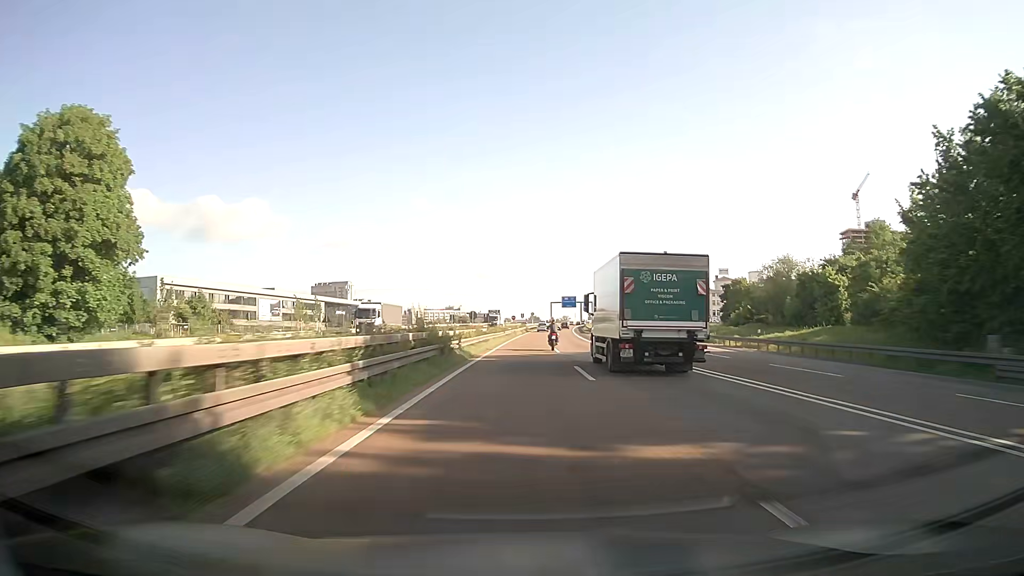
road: motorway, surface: asphalt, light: Day
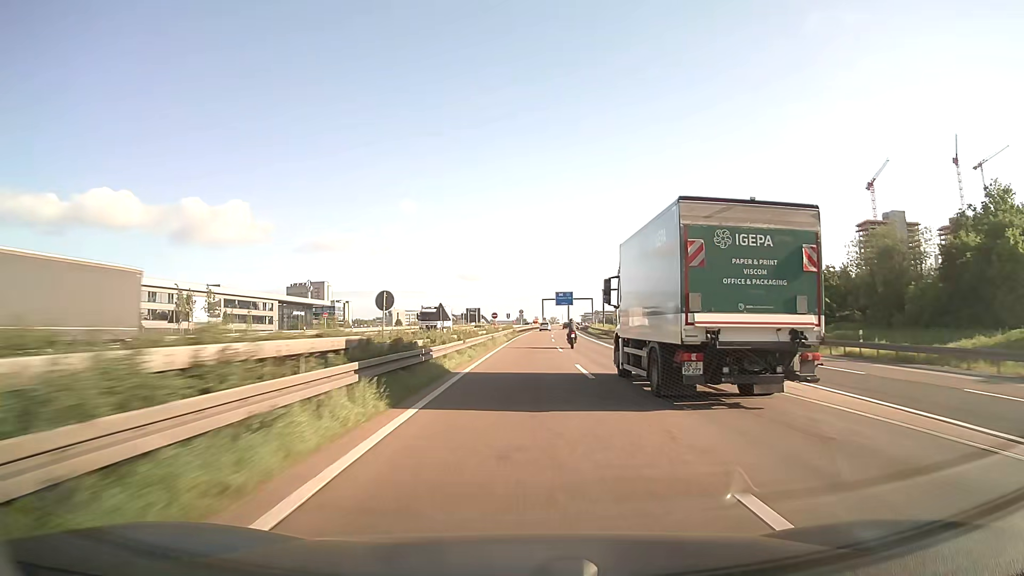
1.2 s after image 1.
(+0.1, +36.1) m; +1°
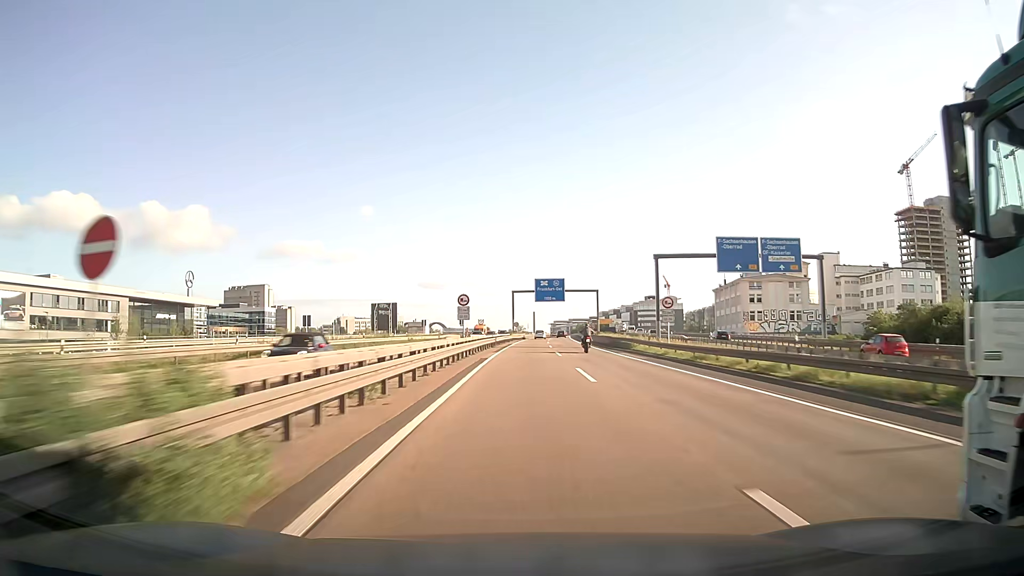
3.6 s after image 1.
(+1.7, +72.2) m; +3°
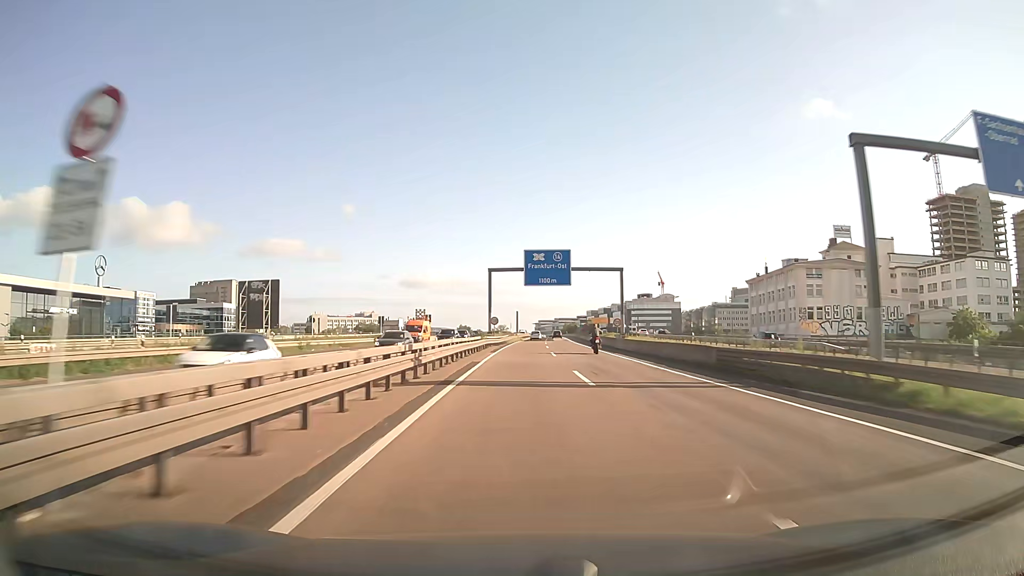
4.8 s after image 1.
(+0.4, +37.1) m; +1°
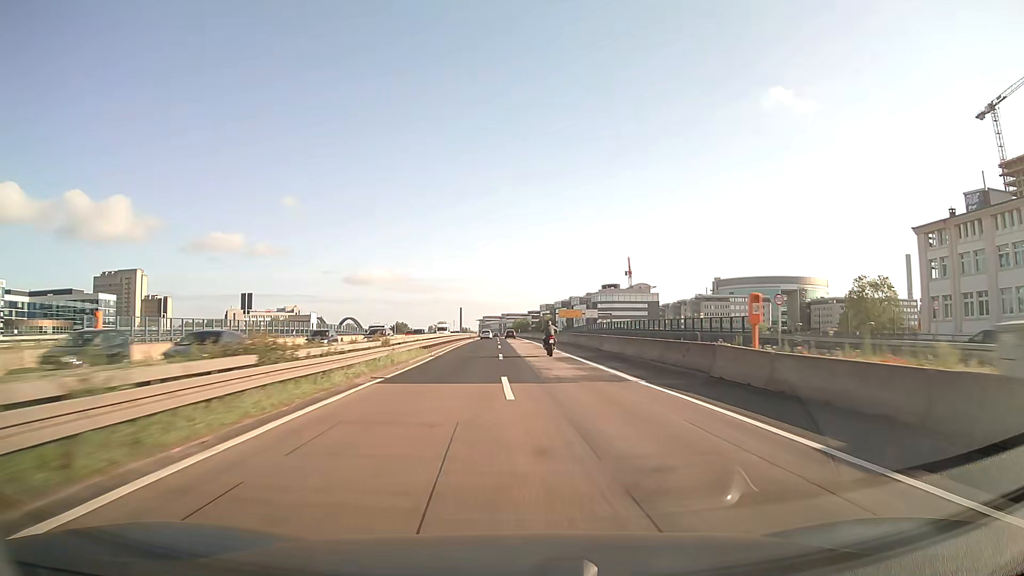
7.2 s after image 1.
(+3.0, +75.9) m; +5°
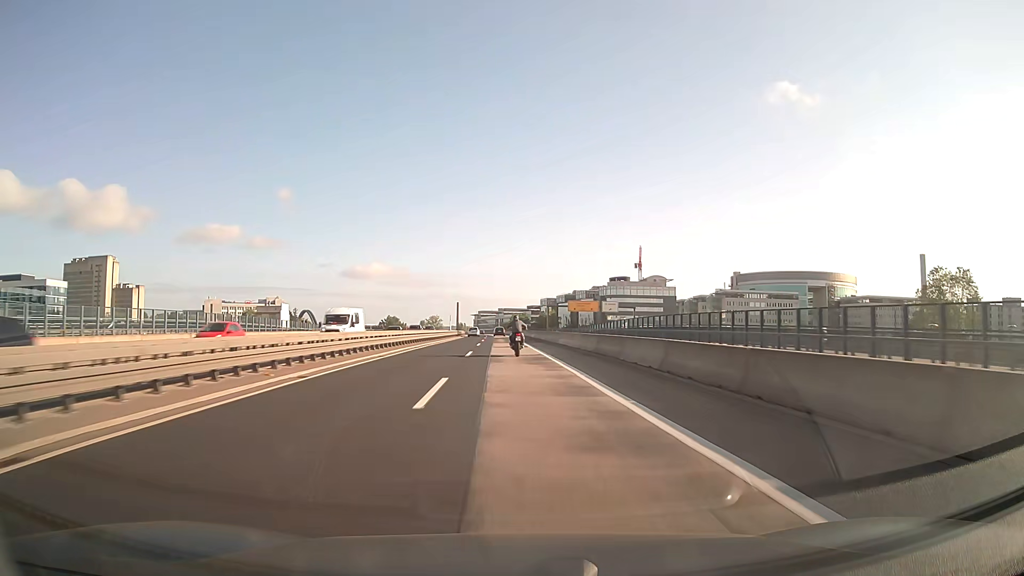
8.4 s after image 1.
(+0.4, +38.3) m; +1°
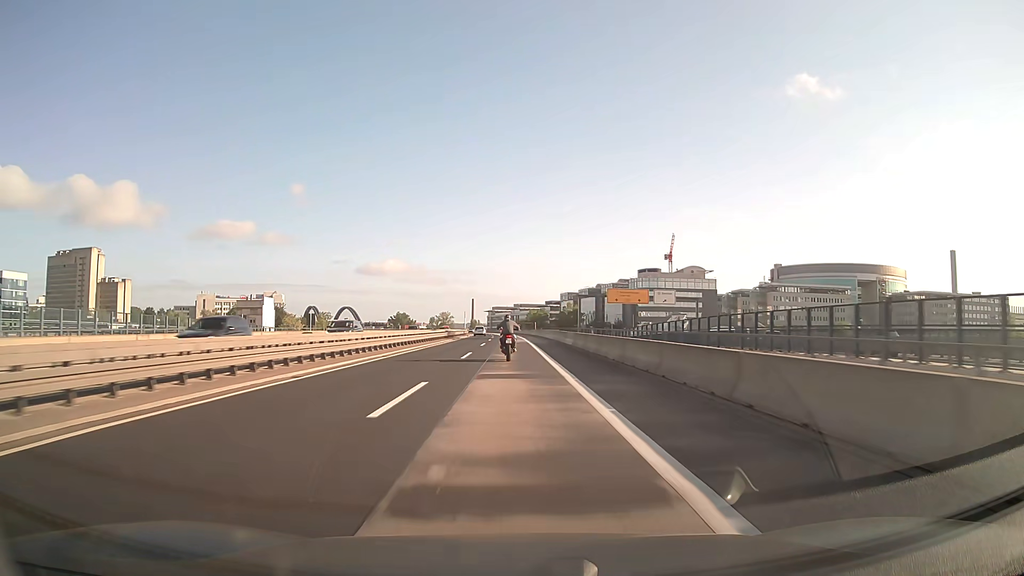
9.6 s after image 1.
(-0.4, +36.9) m; -1°
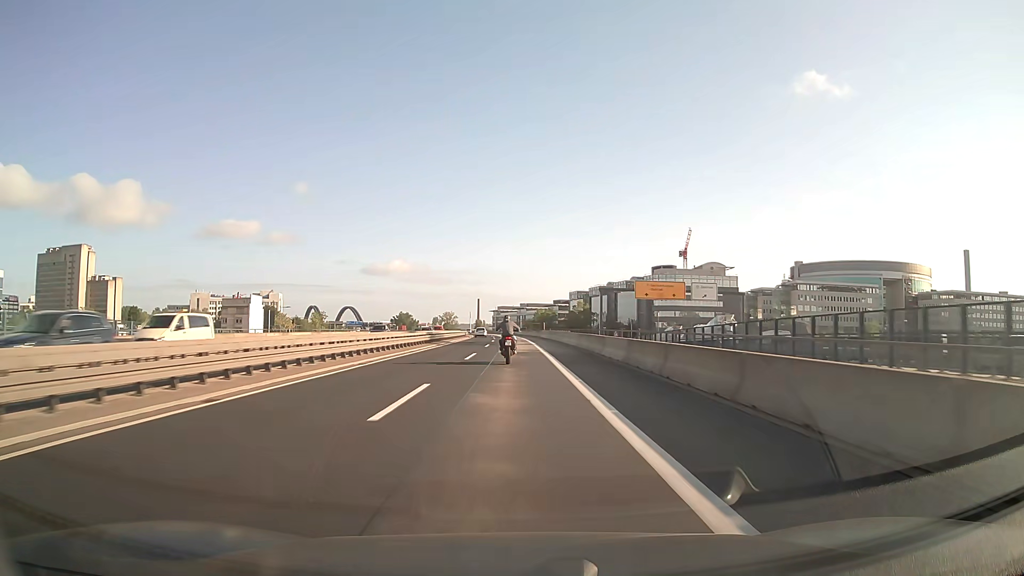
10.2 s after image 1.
(-0.1, +17.9) m; -1°
(0, +10) (0, +20) (0, +30) (0, +40) (0, +50) (-1, +60) (-1, +70) (-1, +80) (-1, +90) (-2, +100) m
